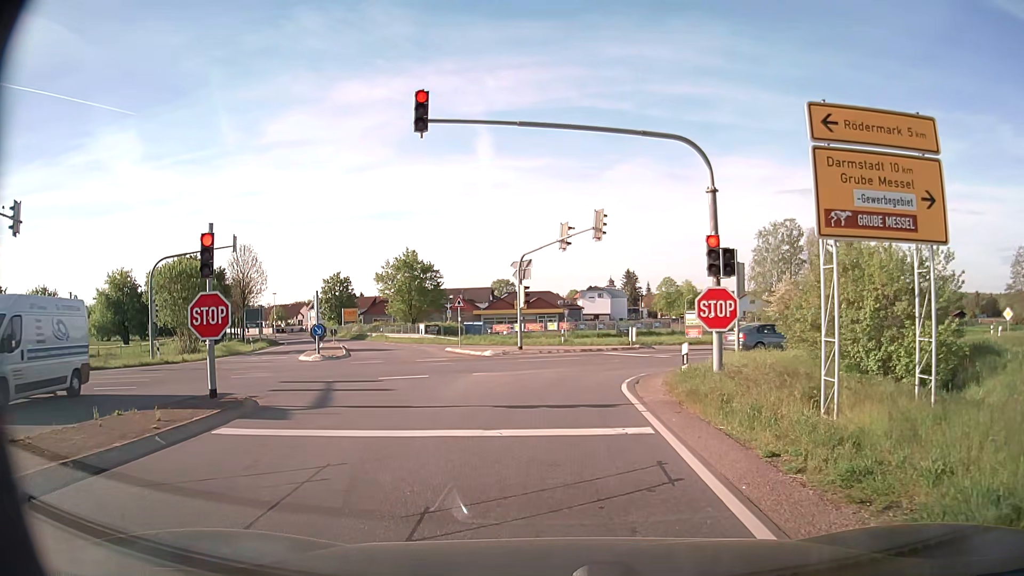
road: secondary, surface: asphalt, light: Day
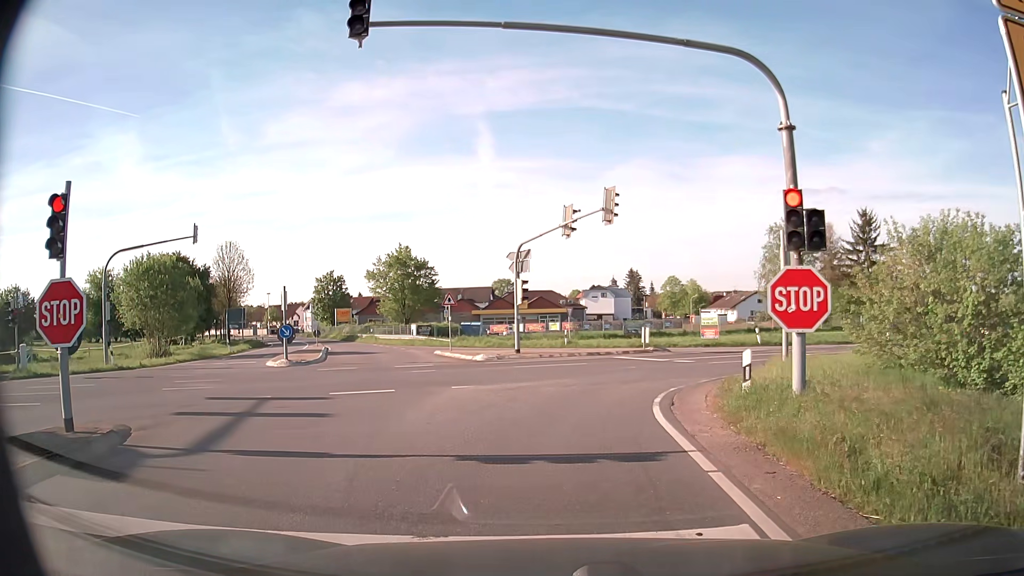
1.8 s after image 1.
(0.0, +4.4) m; 0°
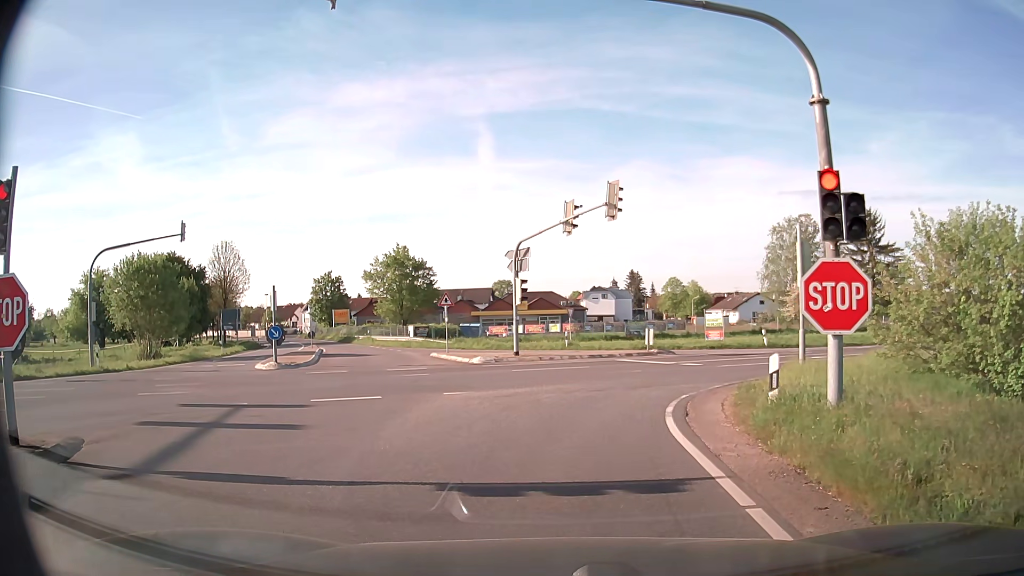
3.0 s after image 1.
(0.0, +1.2) m; -1°
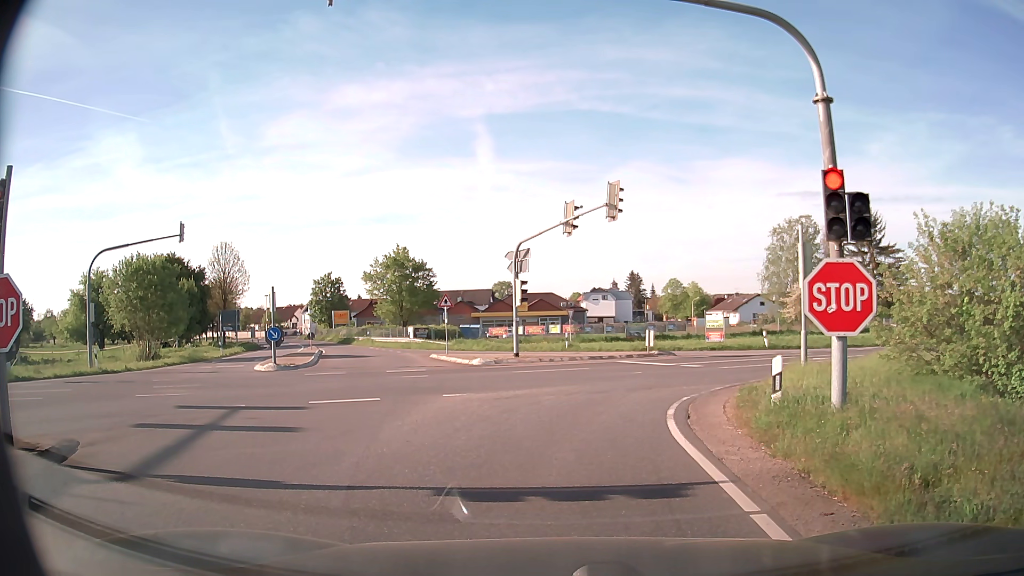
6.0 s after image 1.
(0.0, +0.2) m; 0°
(0, +10) (+3, +19) (+11, +26) (+19, +31) (+28, +35) (+37, +40) (+46, +44) (+55, +49) (+64, +54) (+73, +58) m
